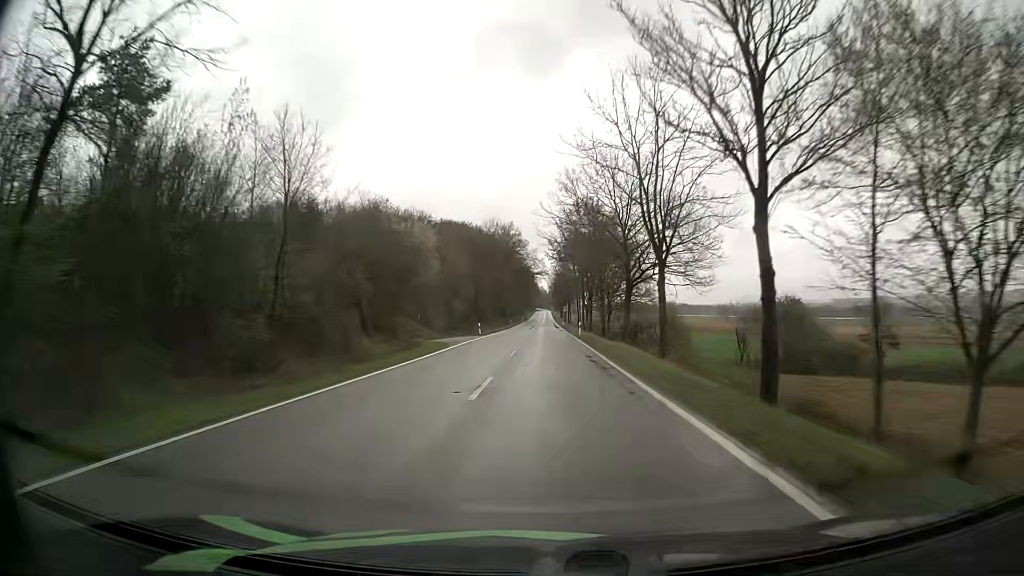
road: tertiary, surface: asphalt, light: Day
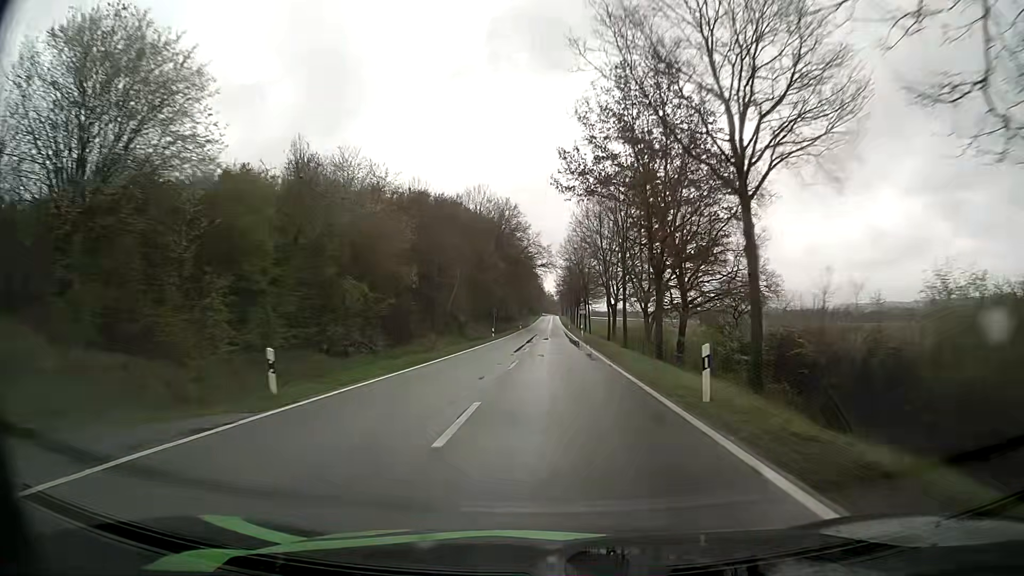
(0.0, +41.3) m; 0°
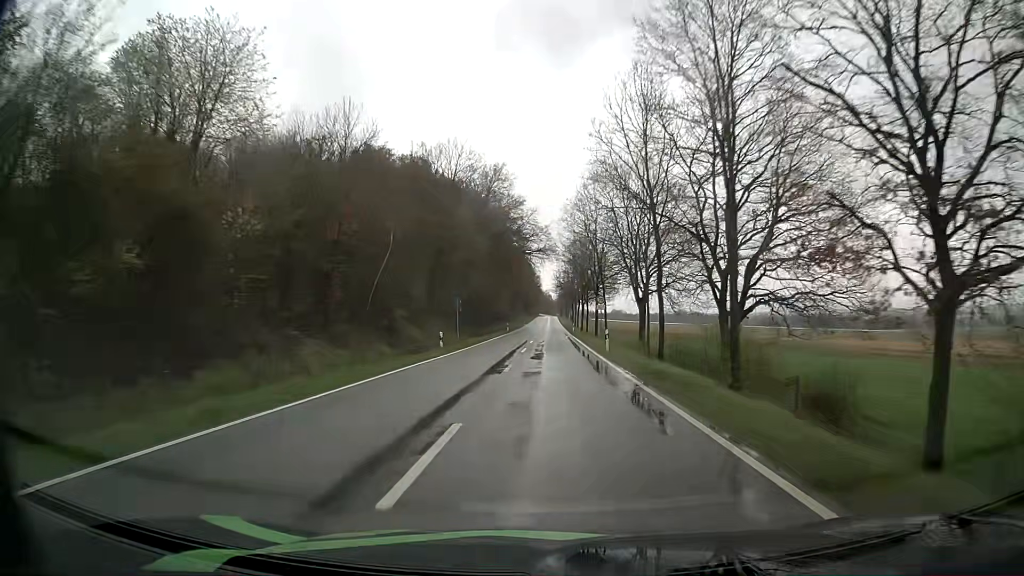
(0.0, +27.4) m; 0°
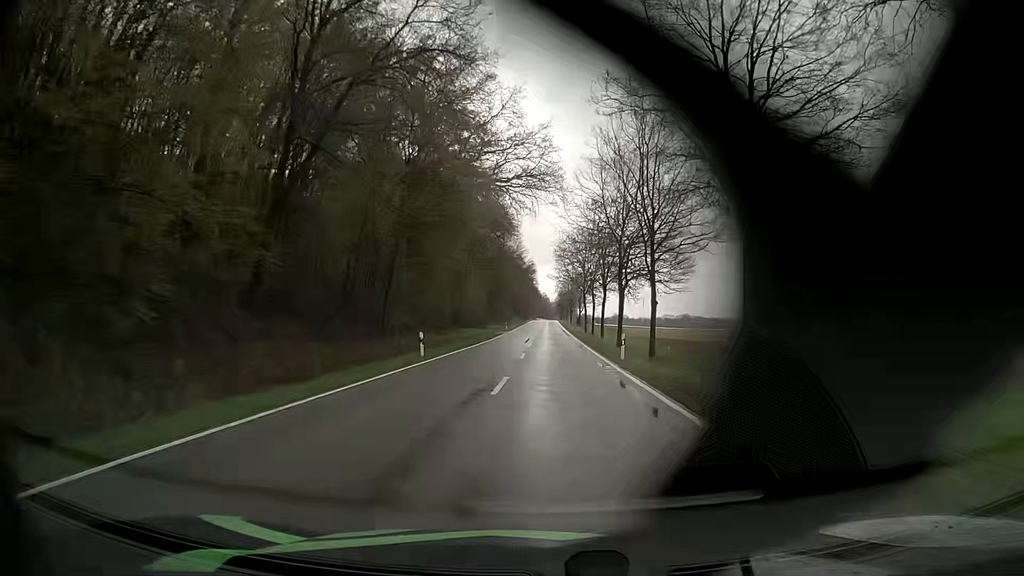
(-0.1, +54.5) m; 0°
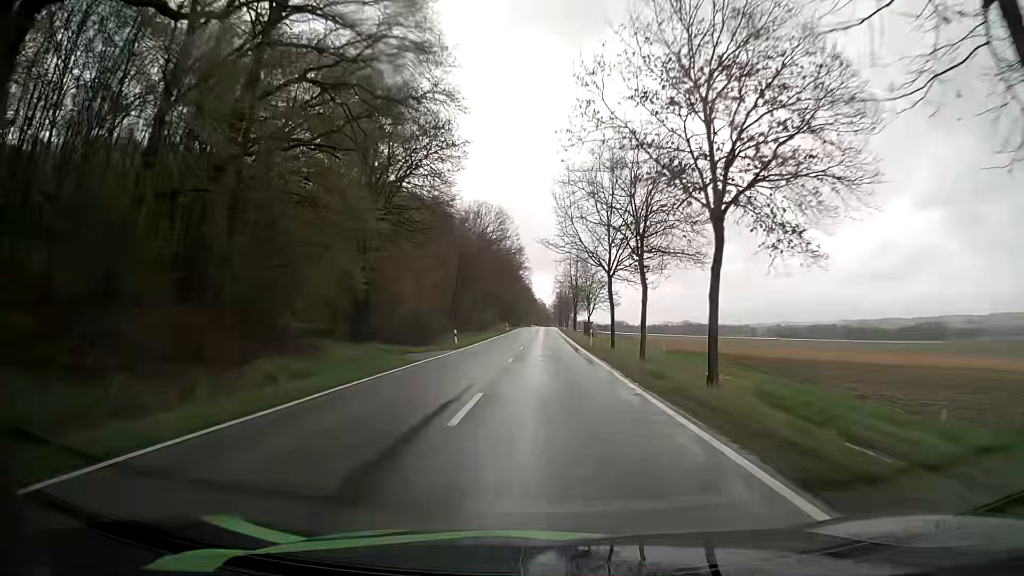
(+0.2, +41.3) m; 0°
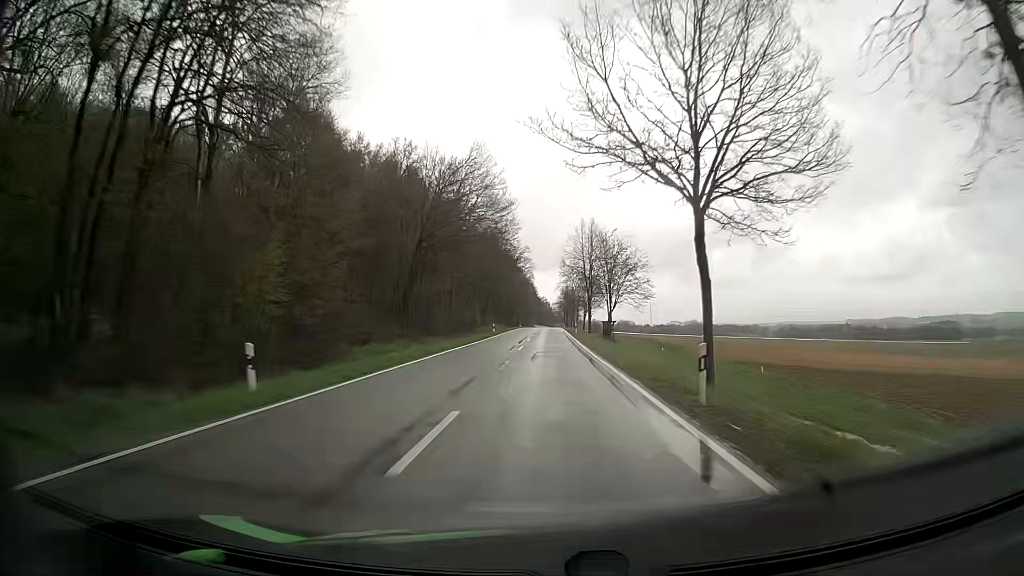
(-0.1, +27.9) m; -1°
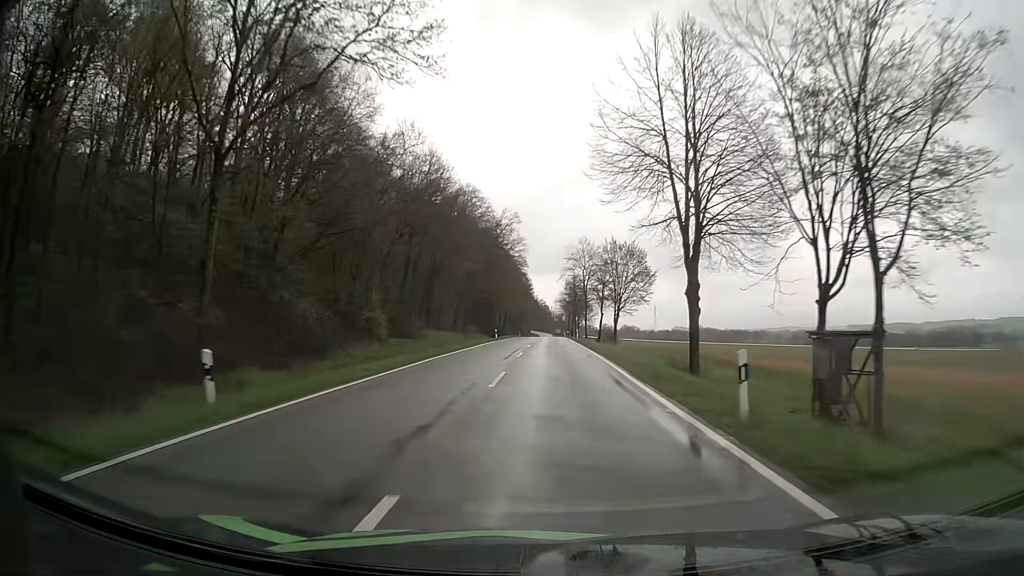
(+0.3, +54.8) m; 0°
(0, +10) (0, +20) (0, +30) (0, +40) (0, +50) (0, +60) (+1, +70) (+1, +80) (+1, +90) (+1, +100) m
